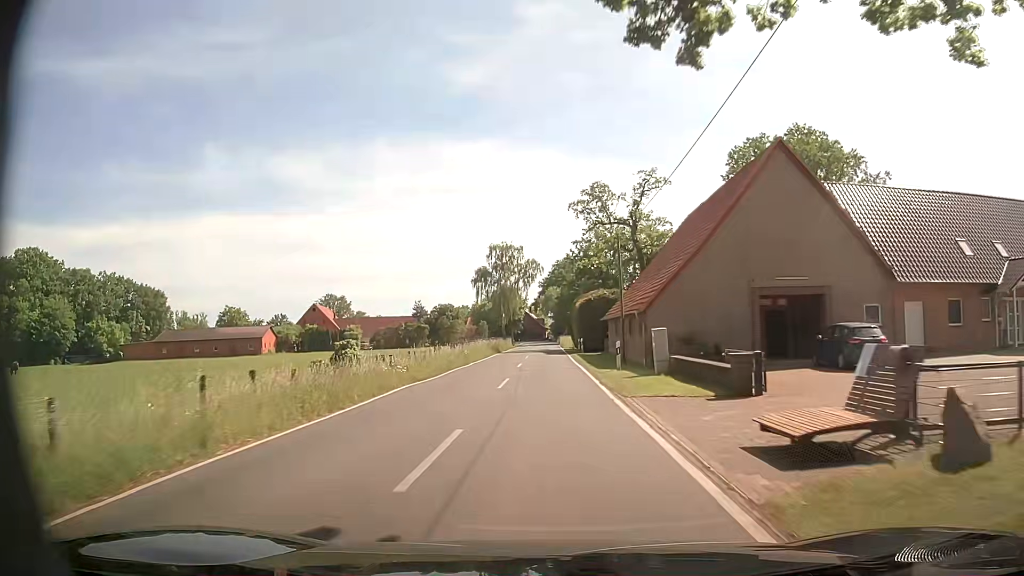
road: tertiary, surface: asphalt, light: Day
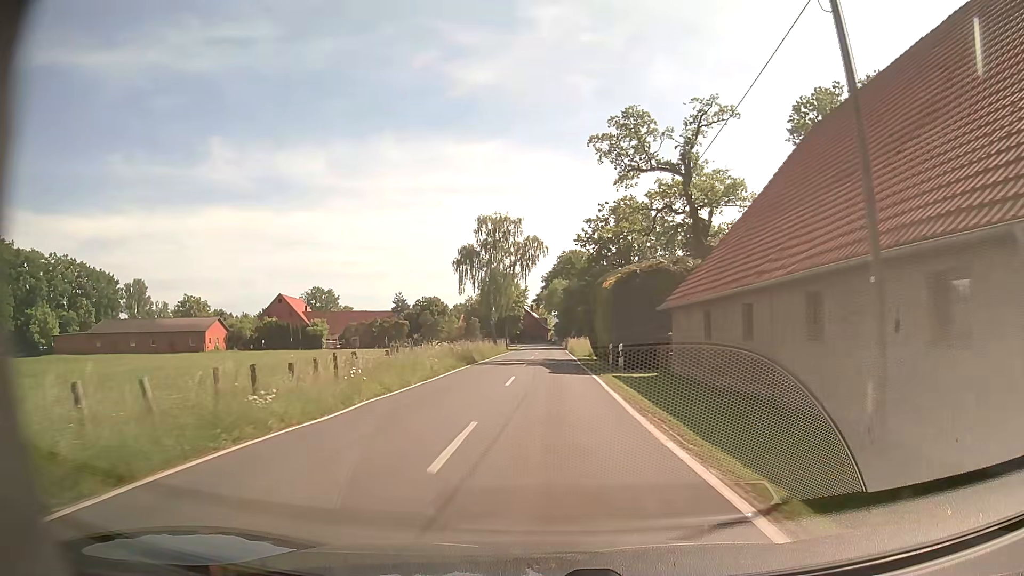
(-0.3, +22.8) m; -1°
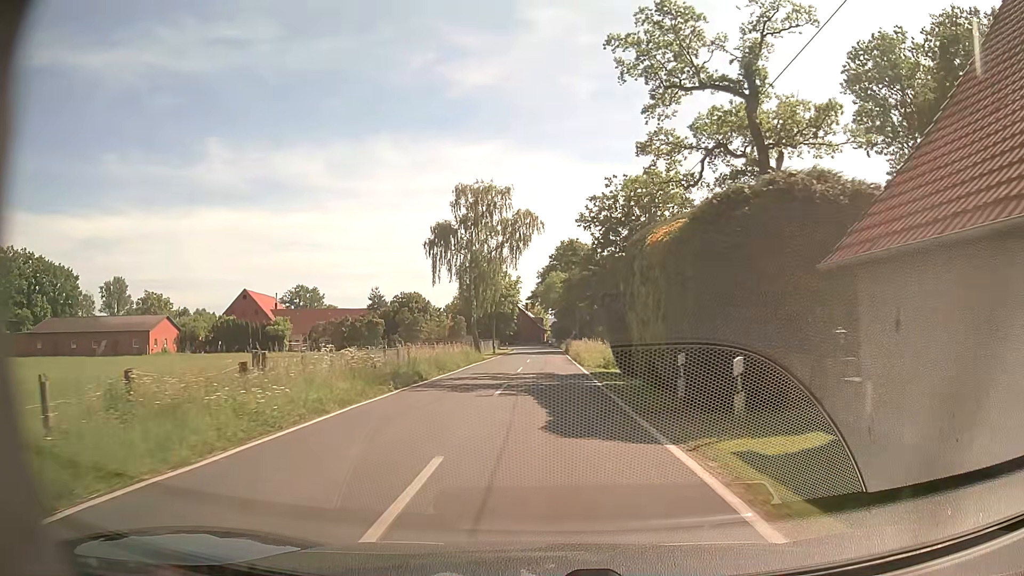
(+0.1, +15.2) m; 0°
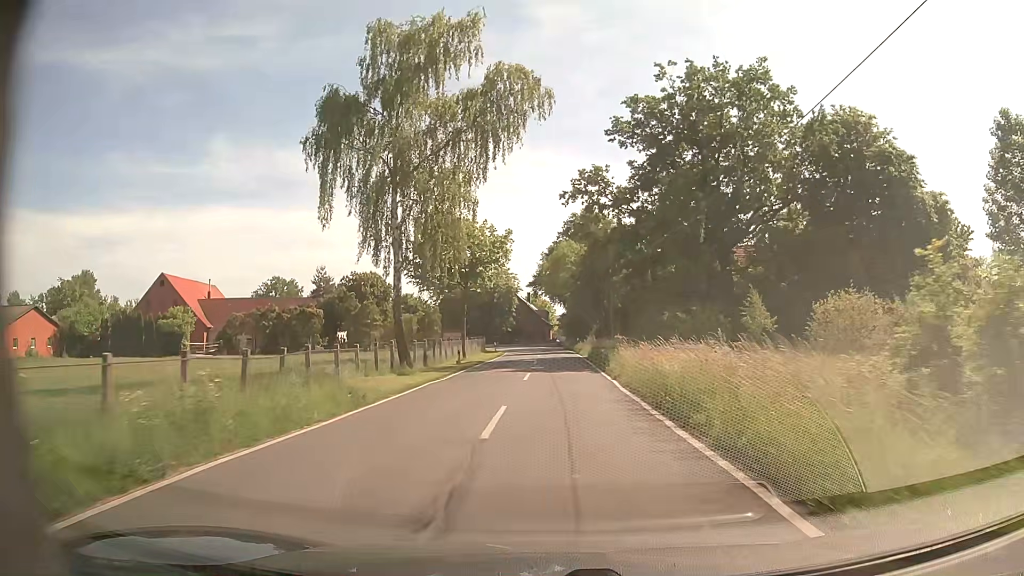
(0.0, +30.4) m; -1°
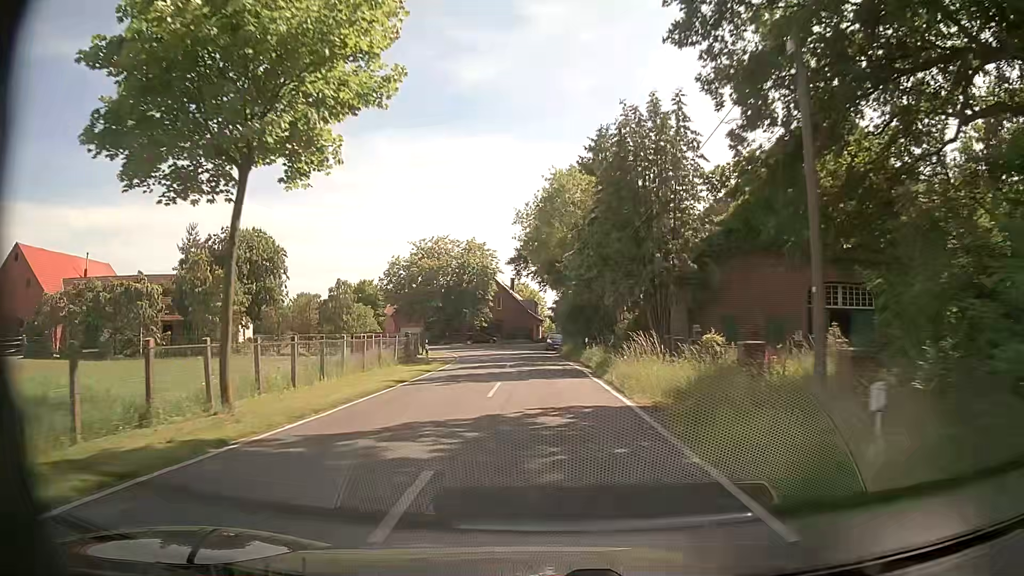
(+0.9, +30.4) m; +2°
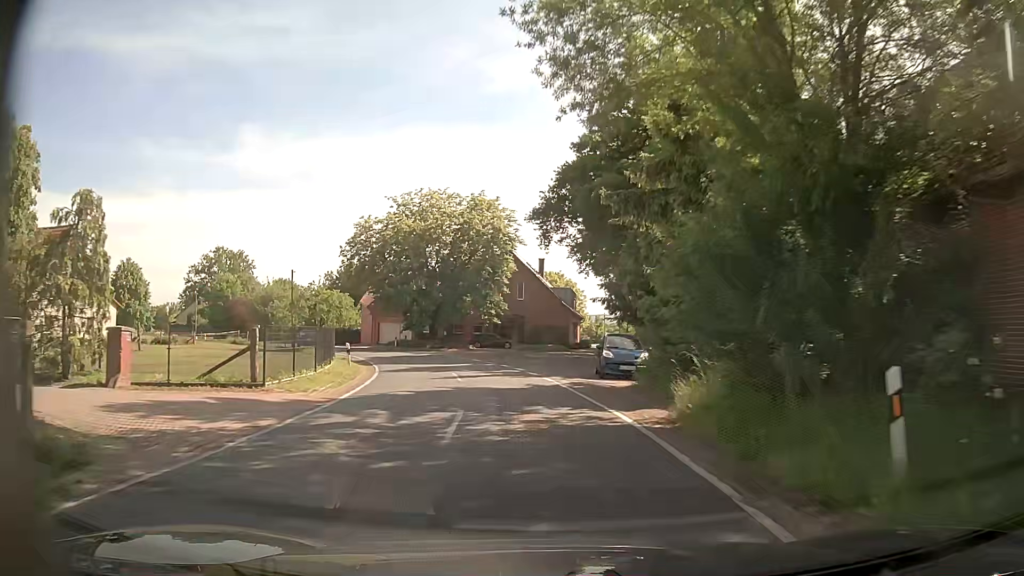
(-0.4, +30.4) m; -2°
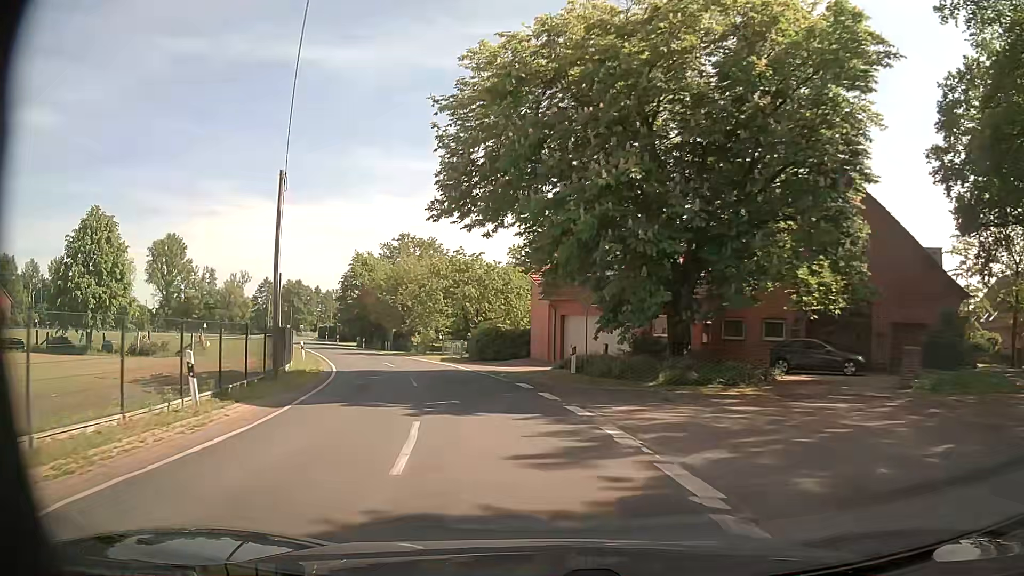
(-5.5, +37.4) m; -21°
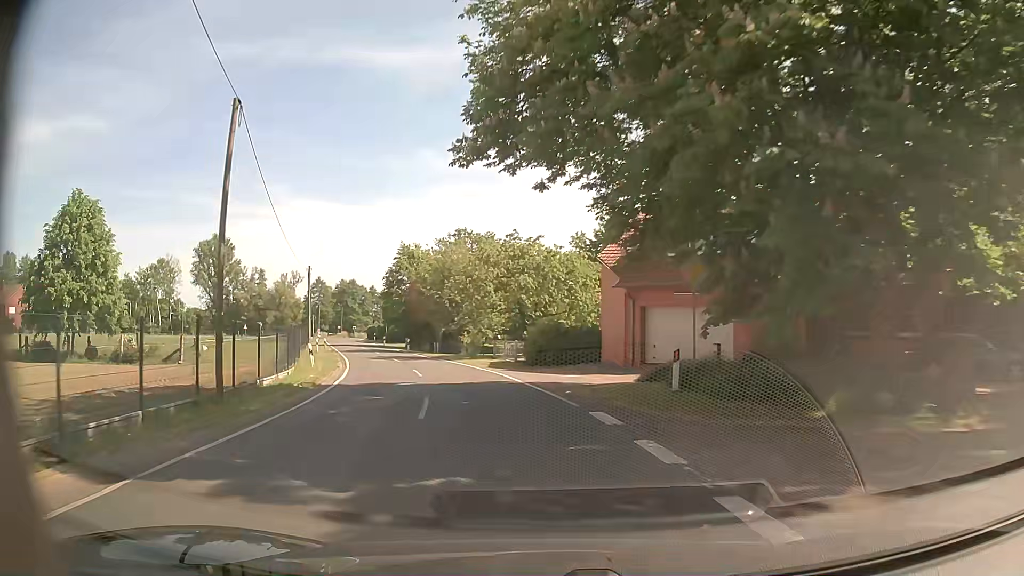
(-0.3, +7.6) m; -5°
(-1, +10) (-2, +20) (-5, +30) (-8, +39) (-11, +49) (-14, +58) (-18, +67) (-21, +77) (-25, +86) (-28, +96) m
